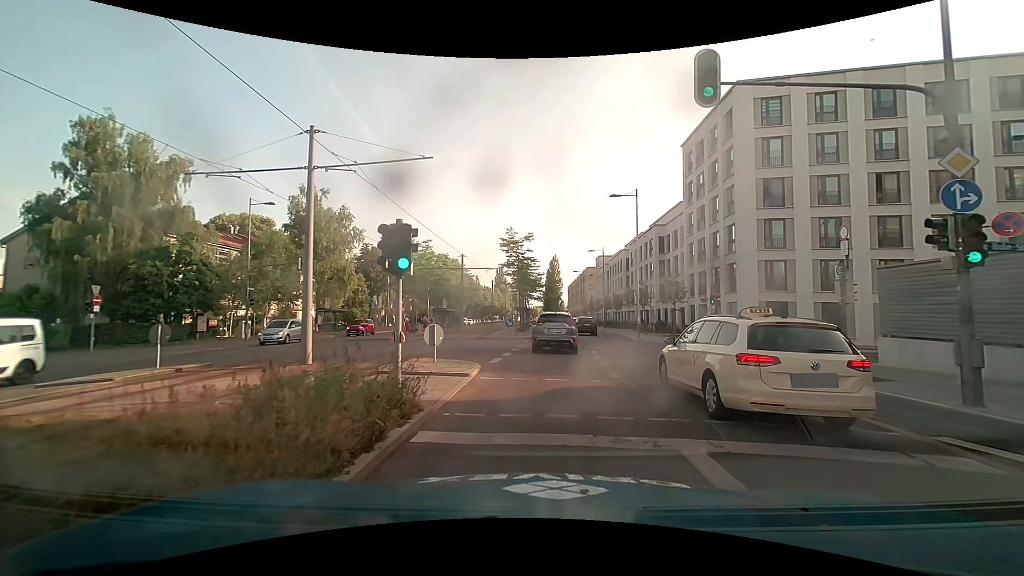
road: secondary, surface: asphalt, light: Day
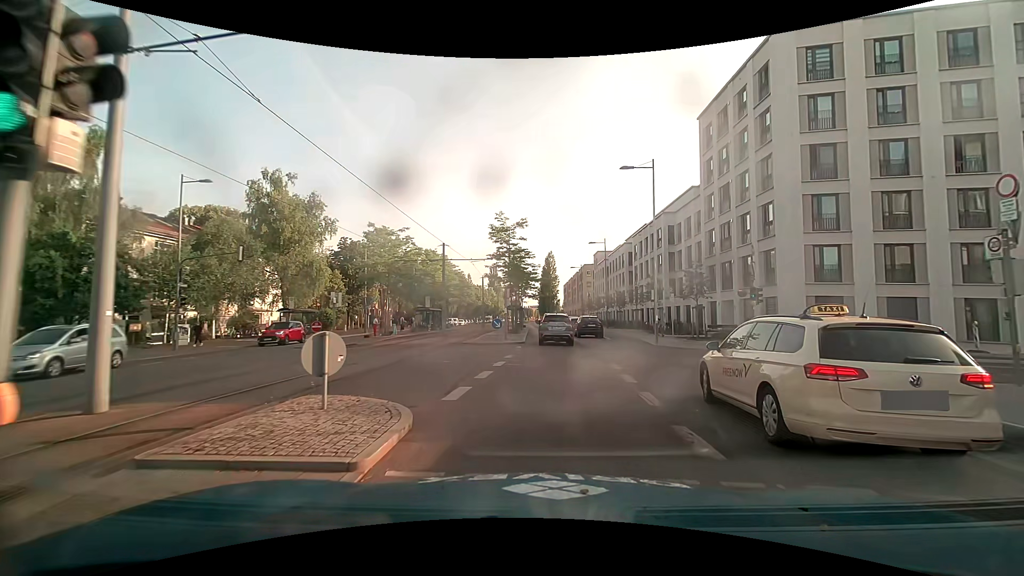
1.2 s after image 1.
(+0.1, +7.1) m; +1°
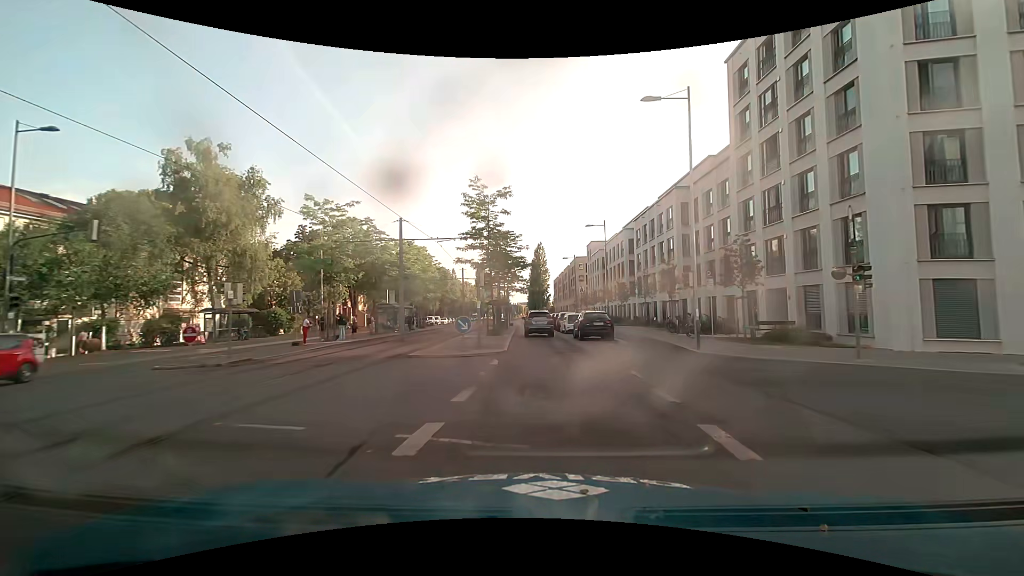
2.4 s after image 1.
(+0.1, +9.4) m; +2°
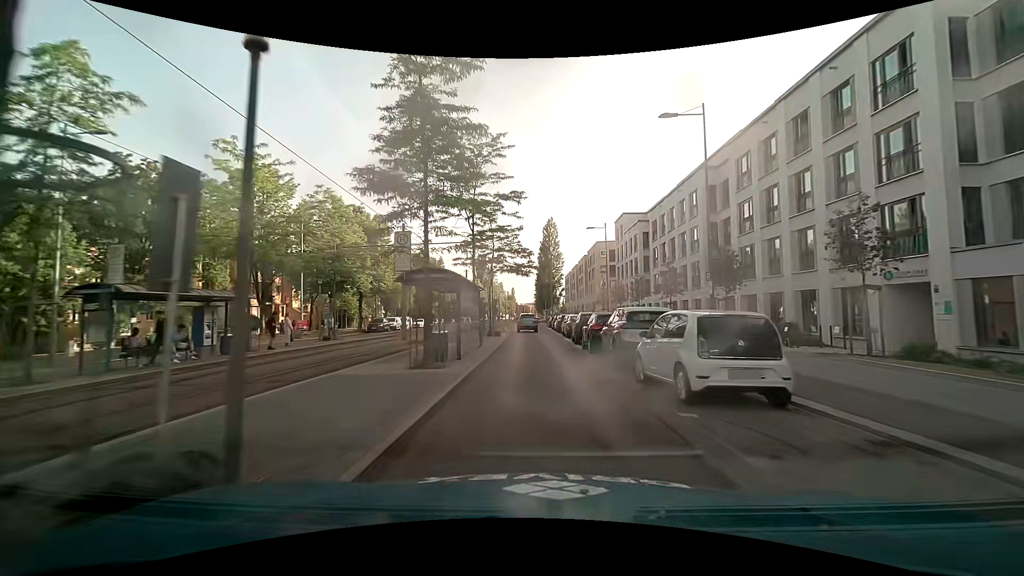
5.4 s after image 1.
(-0.3, +29.0) m; -1°
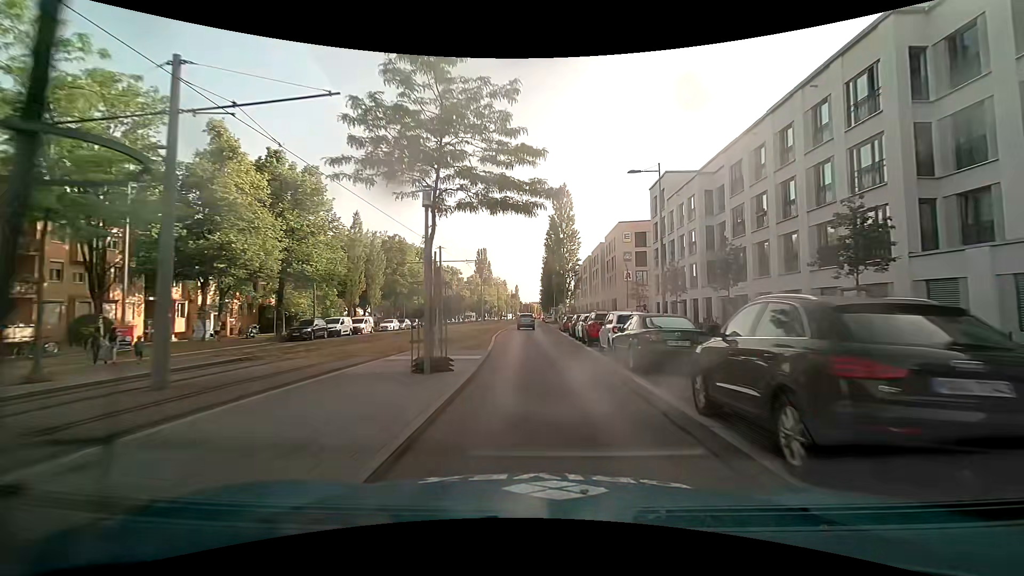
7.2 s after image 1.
(-0.2, +20.3) m; 0°
